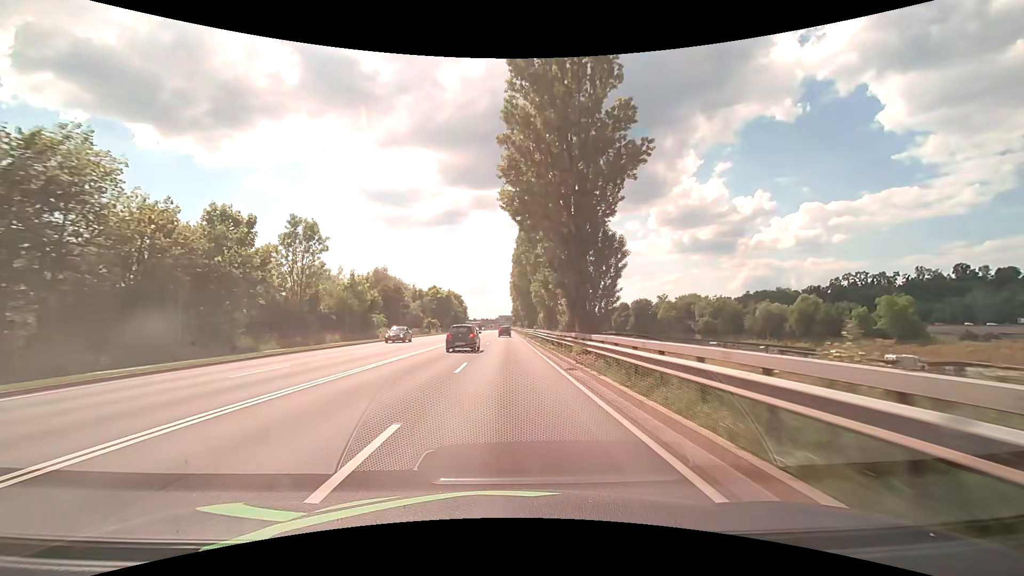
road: primary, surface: asphalt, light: Day
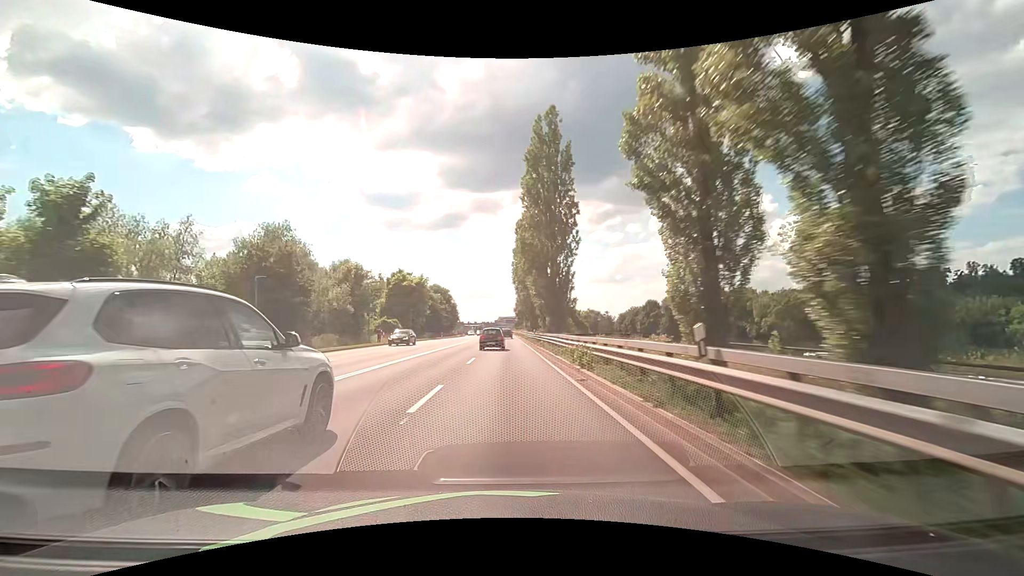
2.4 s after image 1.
(-0.2, +42.9) m; 0°
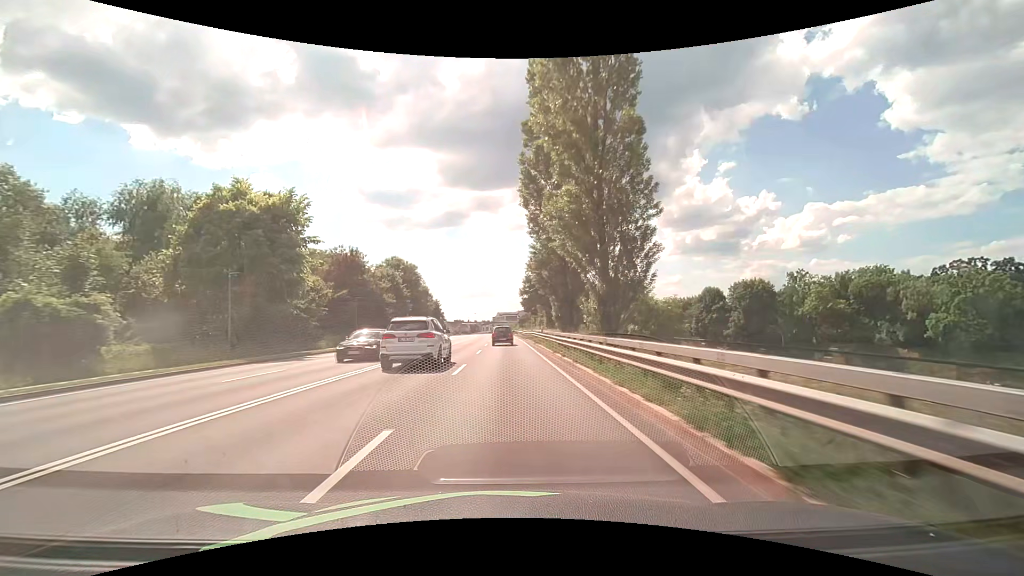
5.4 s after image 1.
(0.0, +53.6) m; 0°
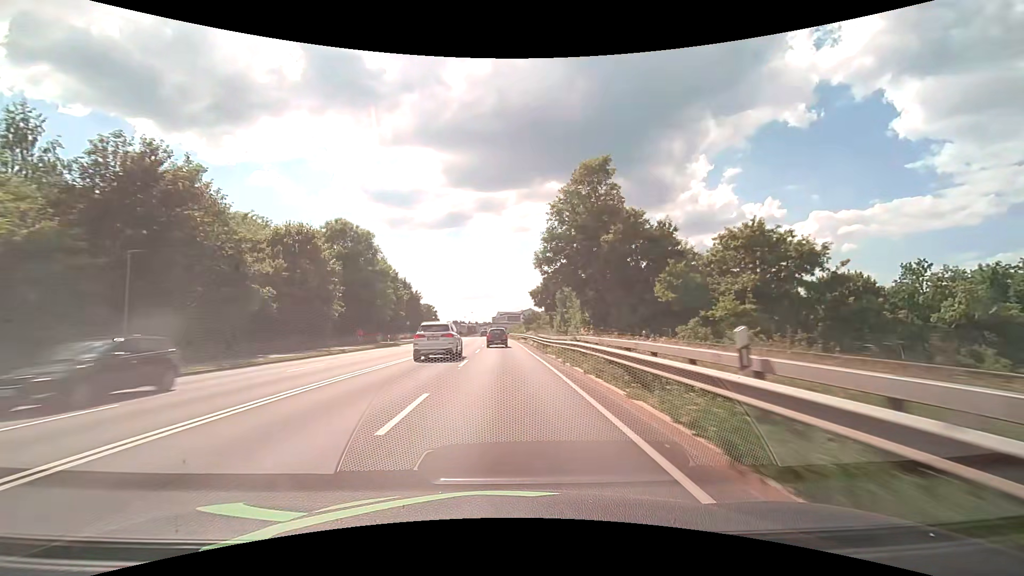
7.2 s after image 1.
(0.0, +32.2) m; 0°
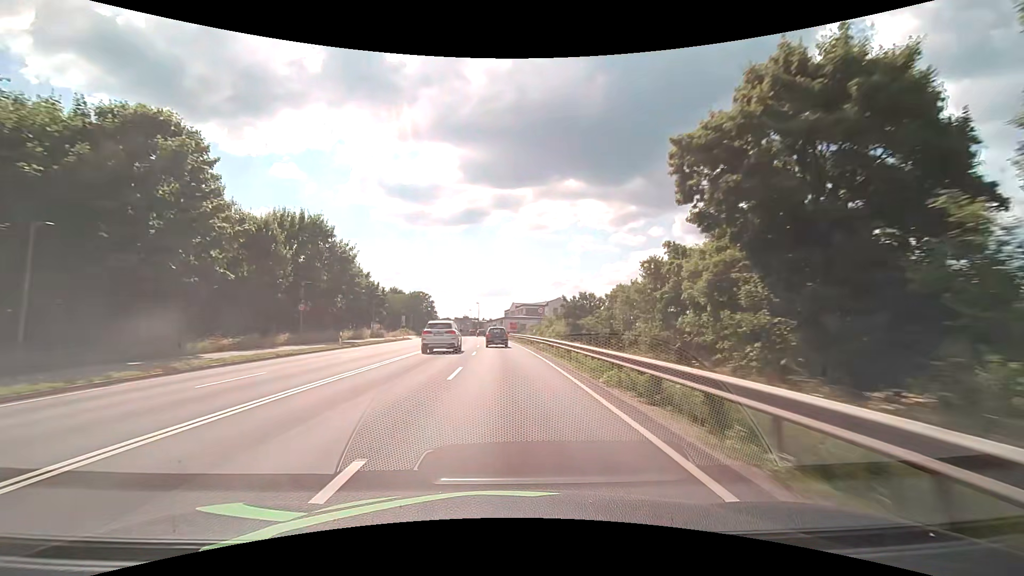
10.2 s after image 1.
(-0.6, +53.5) m; -2°
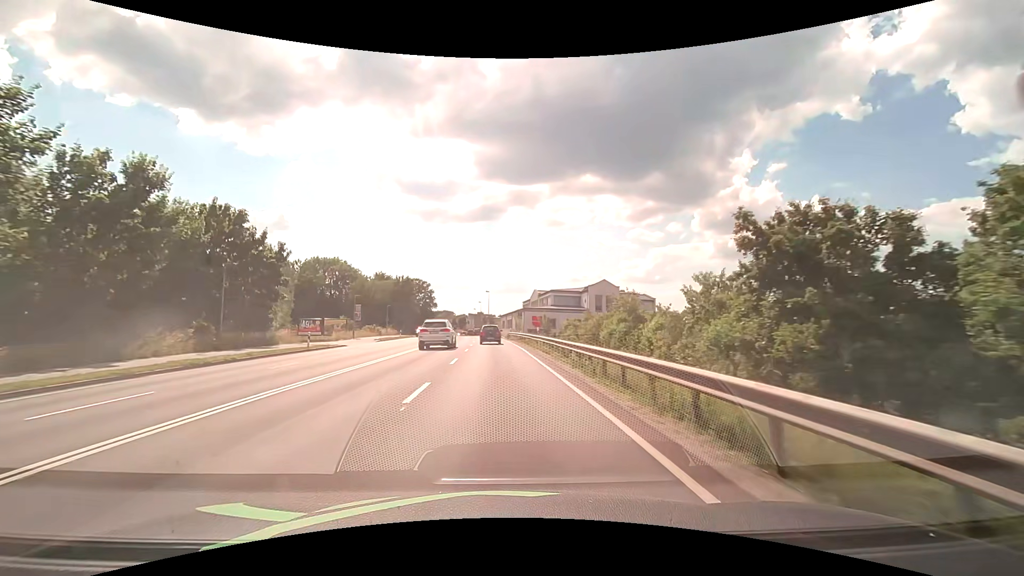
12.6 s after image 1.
(-0.4, +37.9) m; -2°
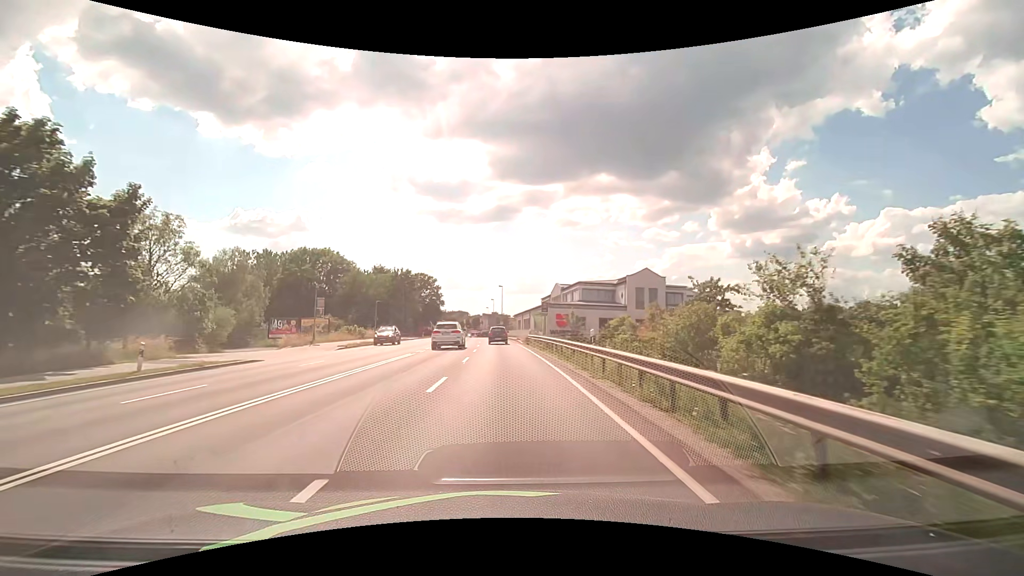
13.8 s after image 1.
(-0.2, +16.3) m; -1°
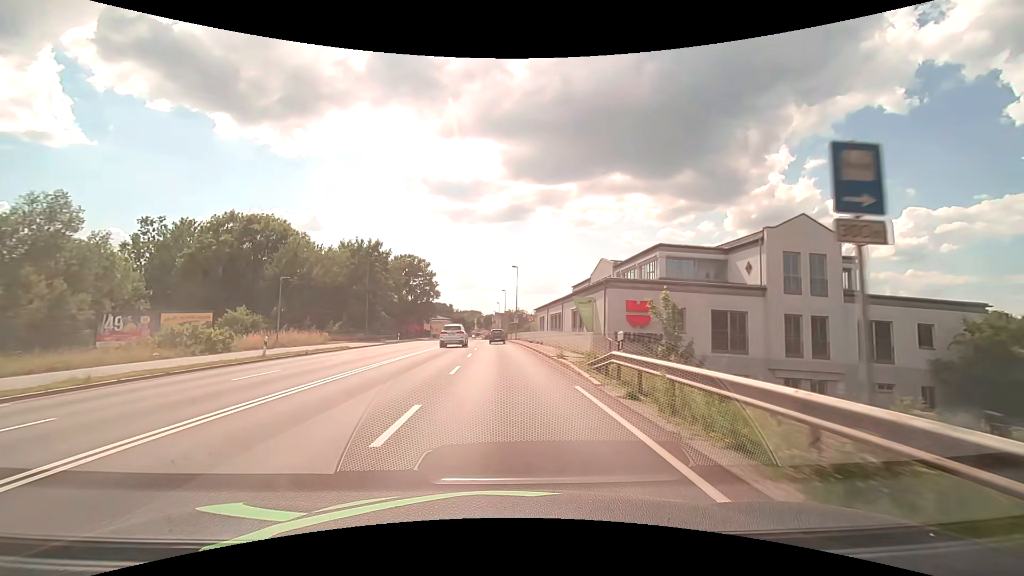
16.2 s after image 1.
(-0.4, +31.8) m; -2°
(0, +10) (0, +20) (0, +30) (-1, +40) (-1, +50) (-2, +60) (-2, +70) (-2, +80) (-3, +90) (-3, +100) m
